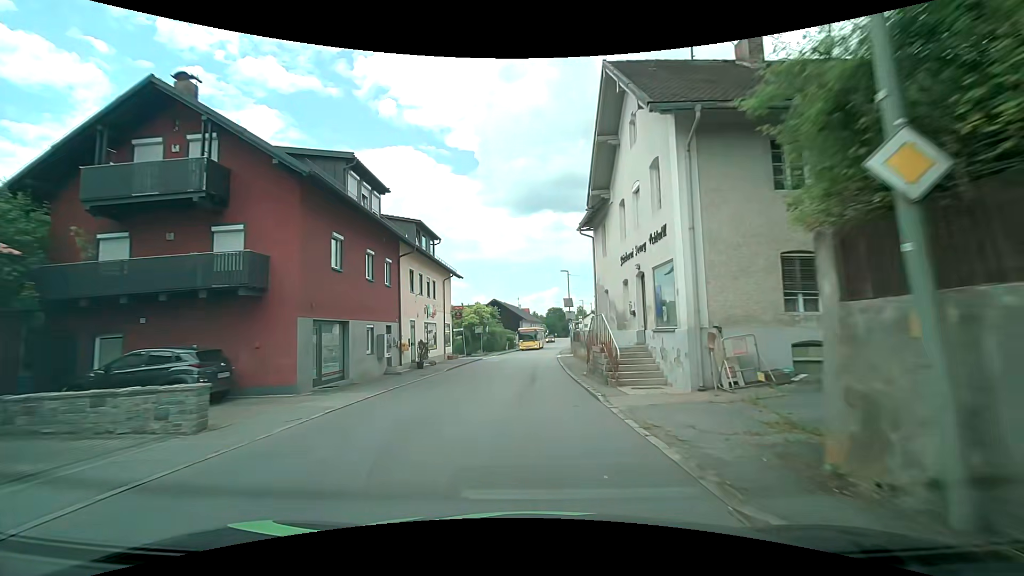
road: secondary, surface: asphalt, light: Day
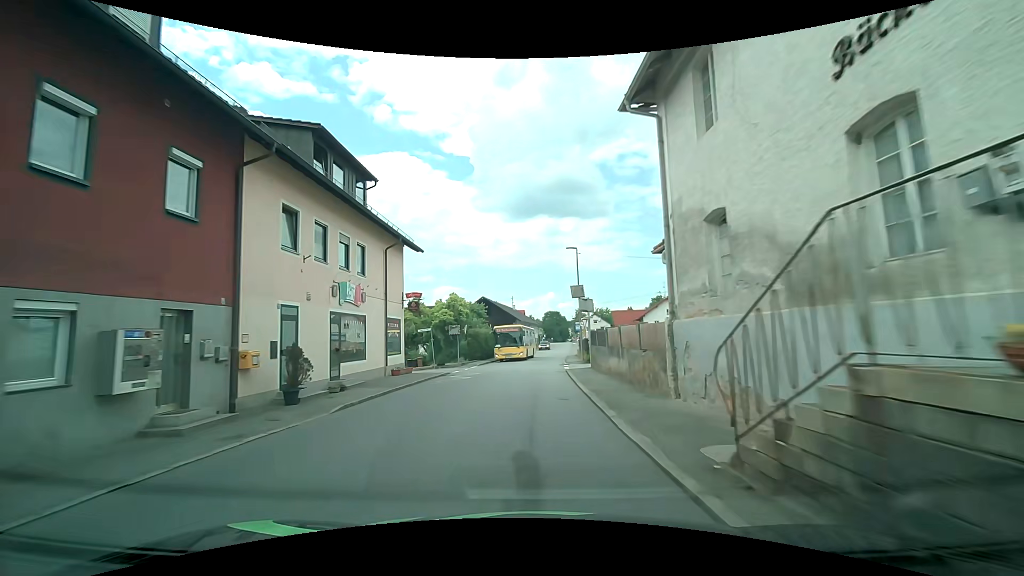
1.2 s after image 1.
(+0.1, +14.2) m; +1°
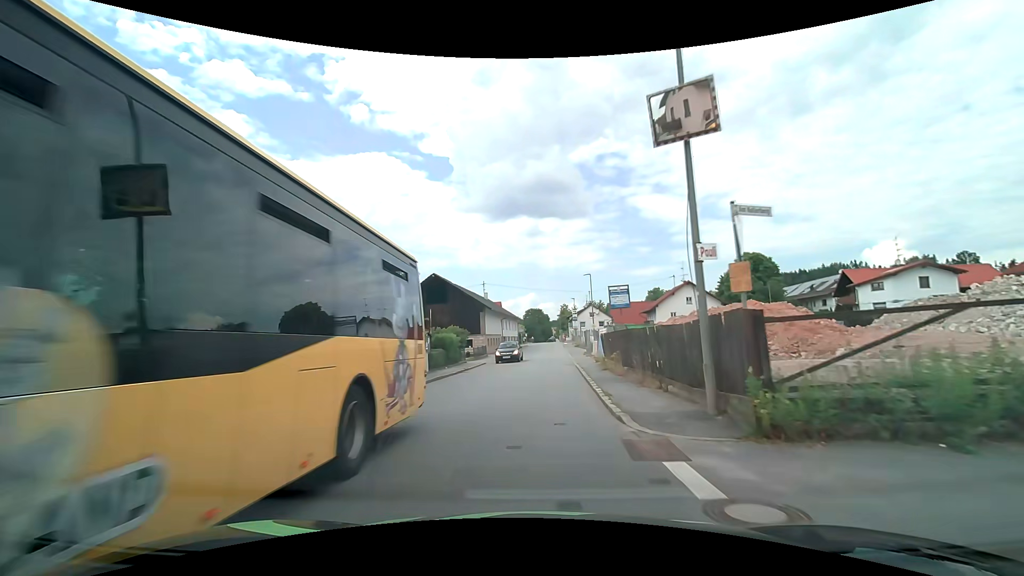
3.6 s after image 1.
(+0.3, +27.8) m; +2°
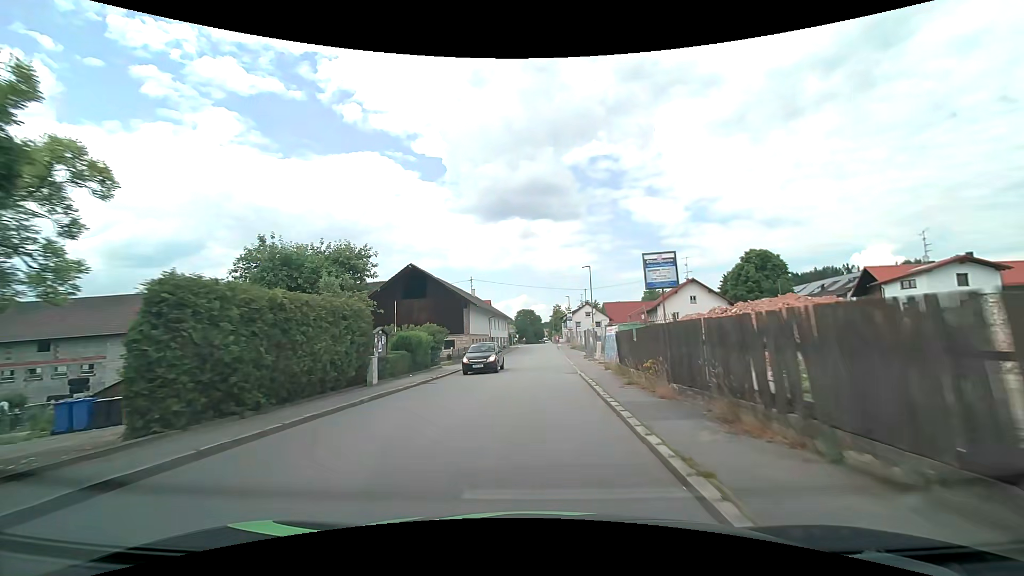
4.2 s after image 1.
(0.0, +6.9) m; +1°
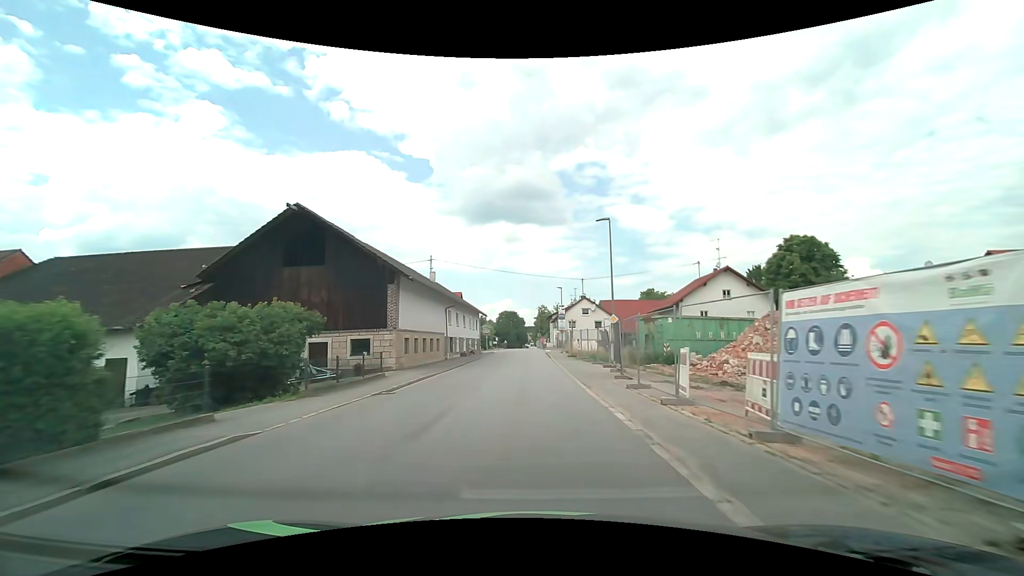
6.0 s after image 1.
(+0.5, +20.4) m; +2°
